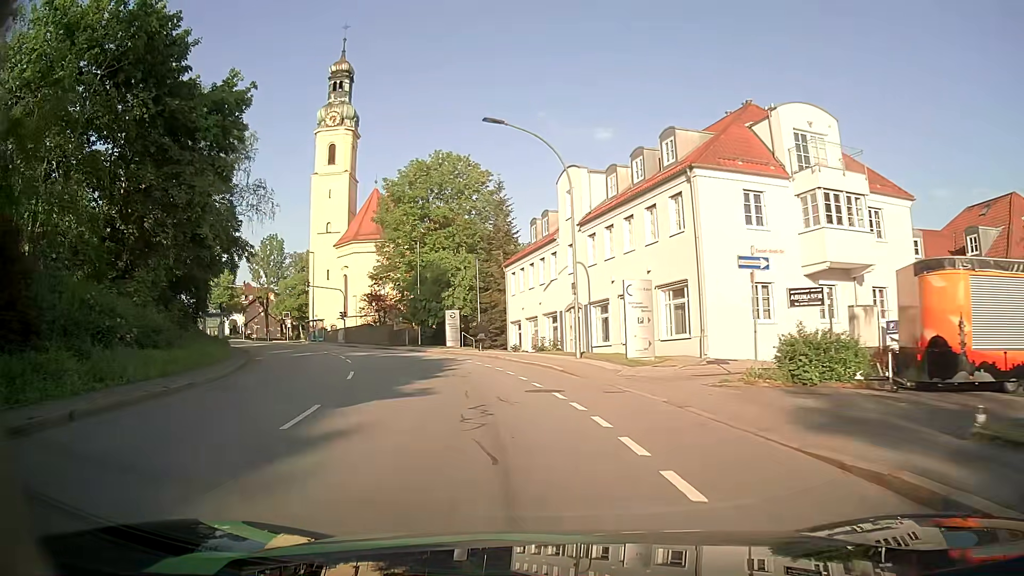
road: tertiary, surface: asphalt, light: Day
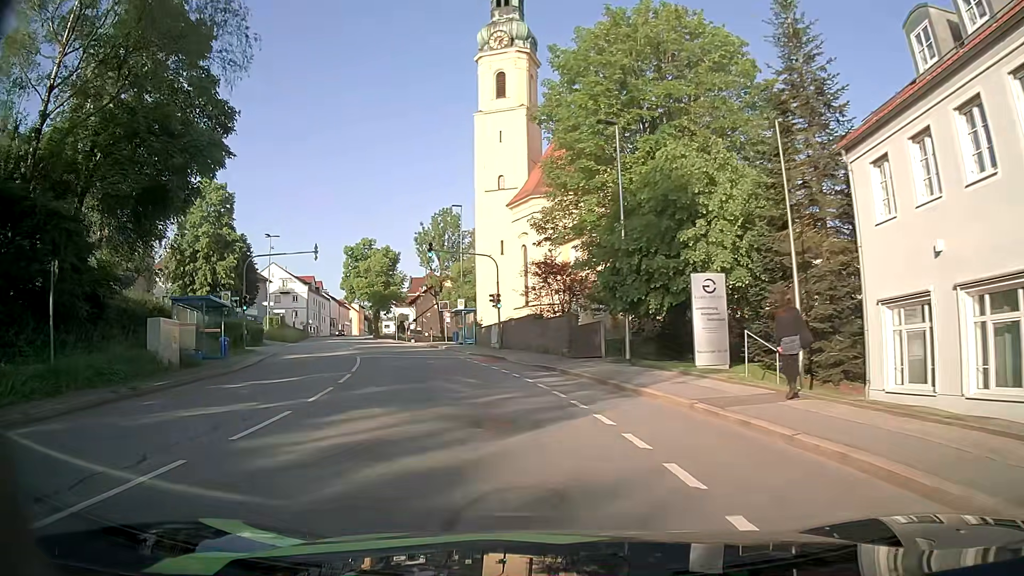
(-4.7, +29.3) m; -19°
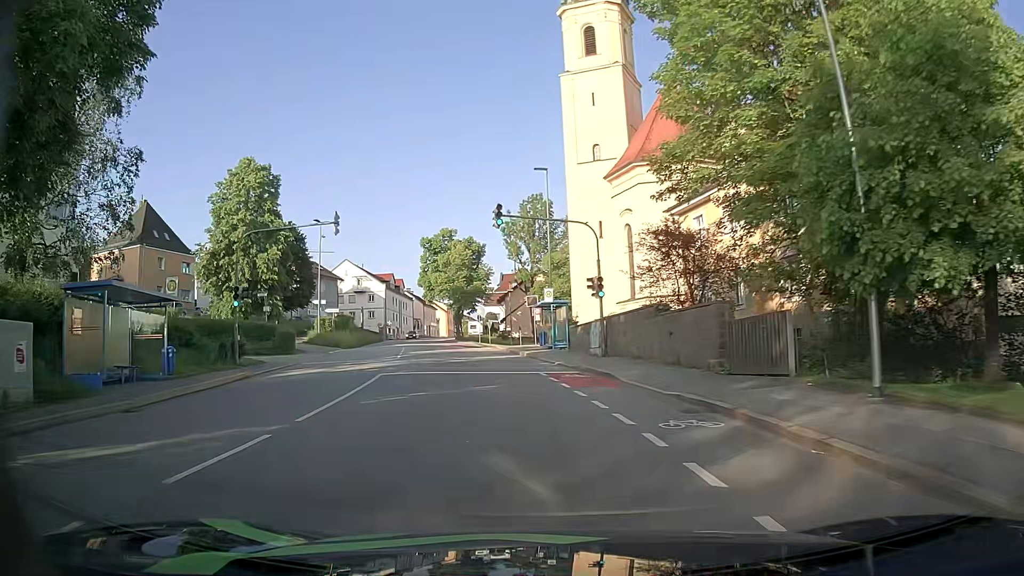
(-0.7, +11.8) m; -8°
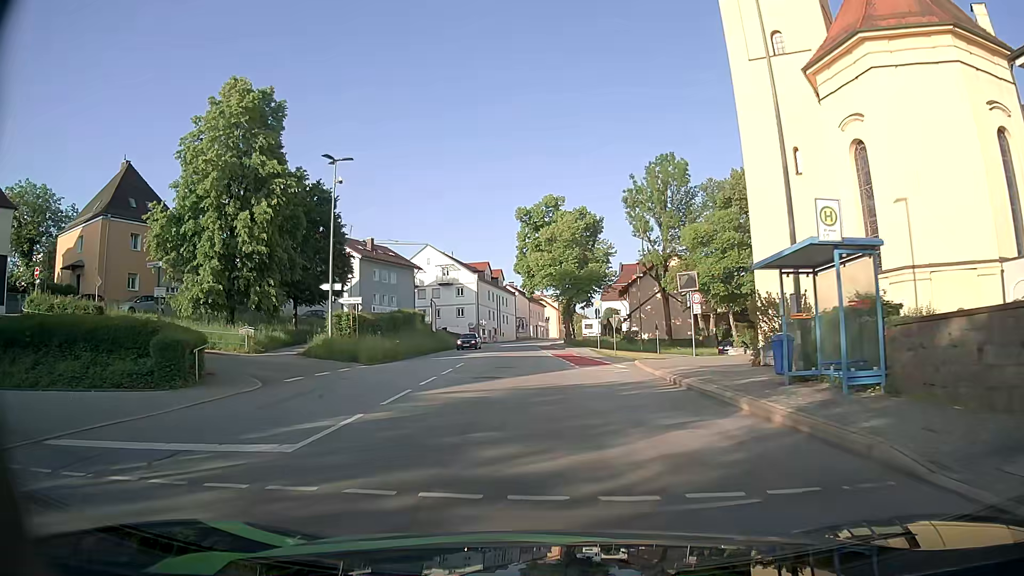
(-2.3, +23.6) m; -10°
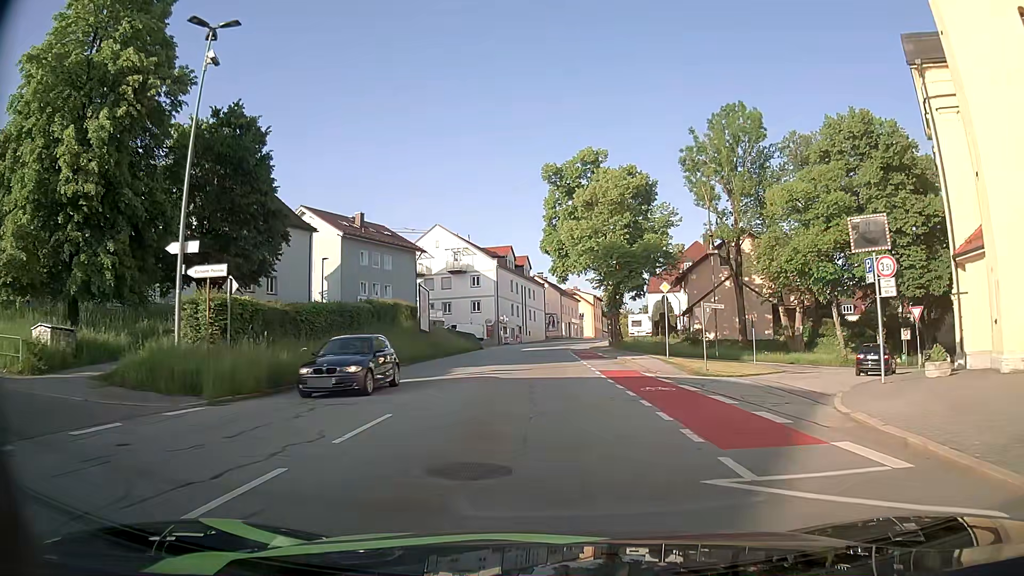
(-0.4, +18.0) m; -2°
(0, +10) (0, +20) (0, +30) (0, +40) (0, +50) (+1, +60) (+2, +70) (+4, +80) (+5, +90) (+7, +100) m
